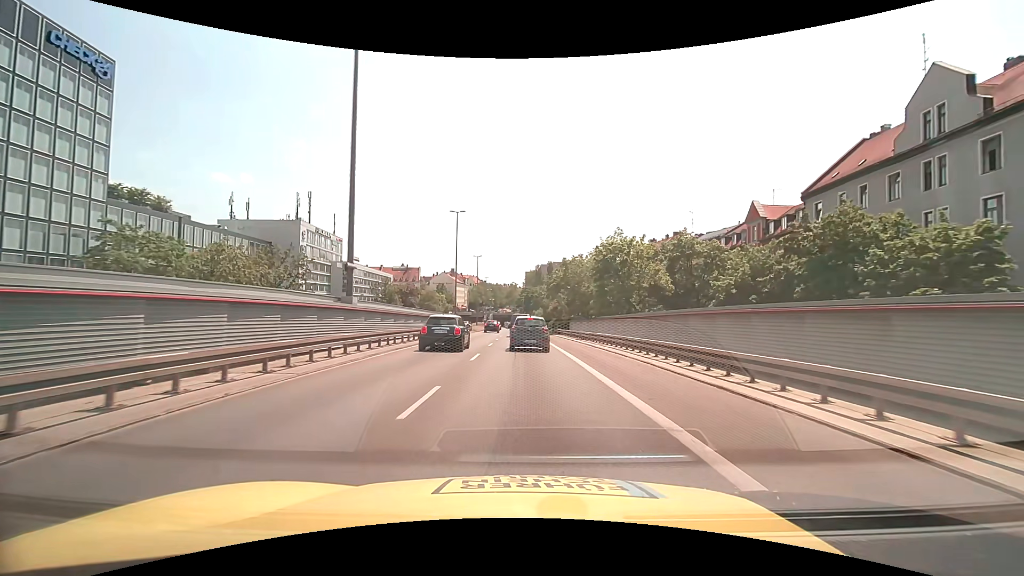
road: trunk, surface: asphalt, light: Day
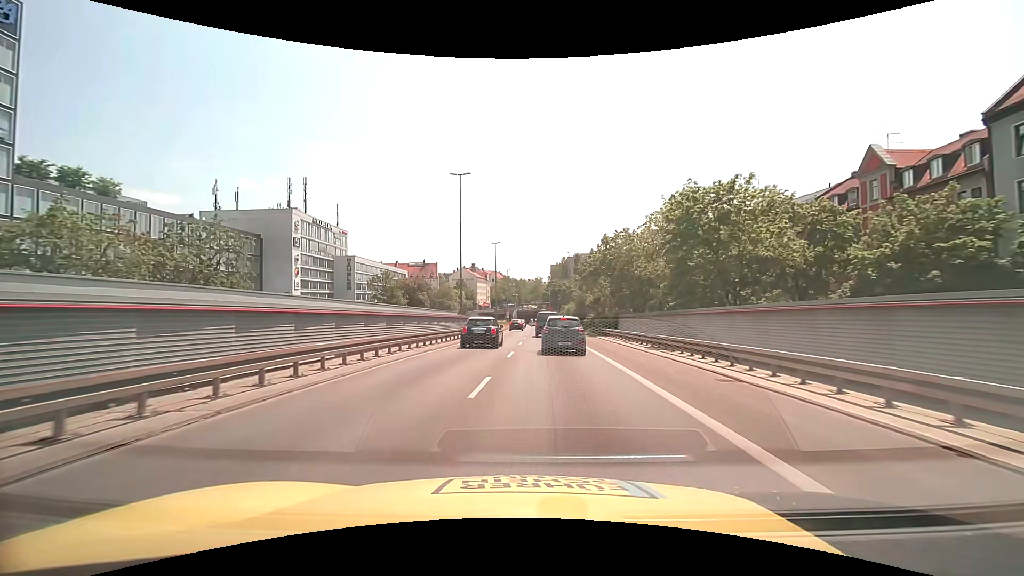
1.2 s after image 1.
(-0.2, +16.3) m; -3°
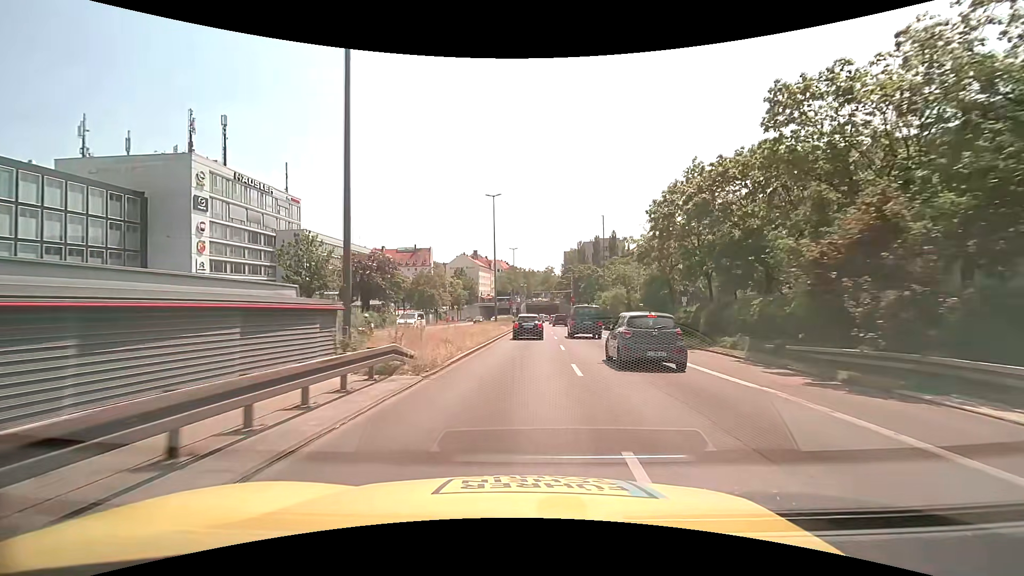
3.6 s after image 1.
(-1.0, +33.4) m; -2°
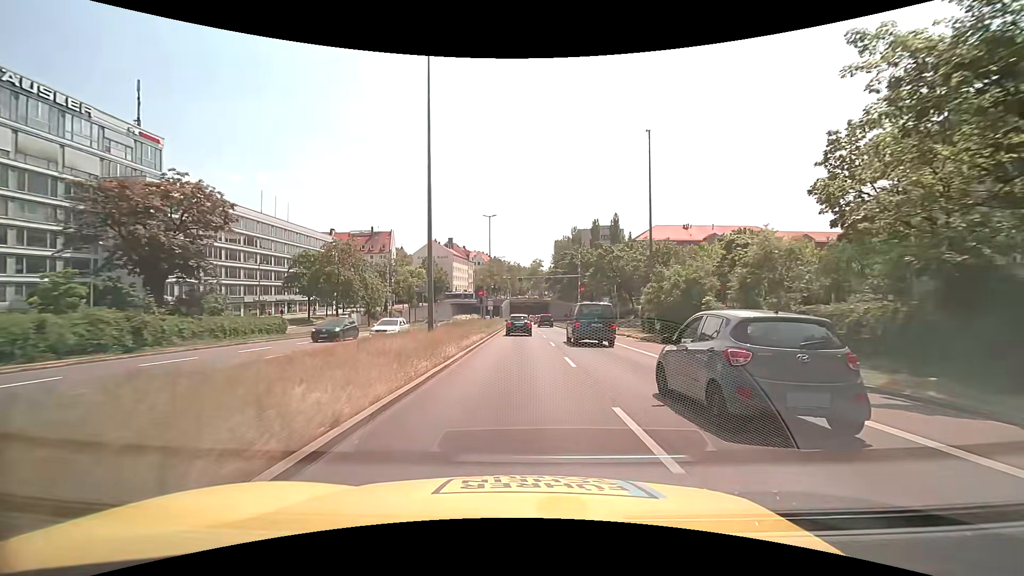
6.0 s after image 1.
(+0.8, +33.7) m; +2°
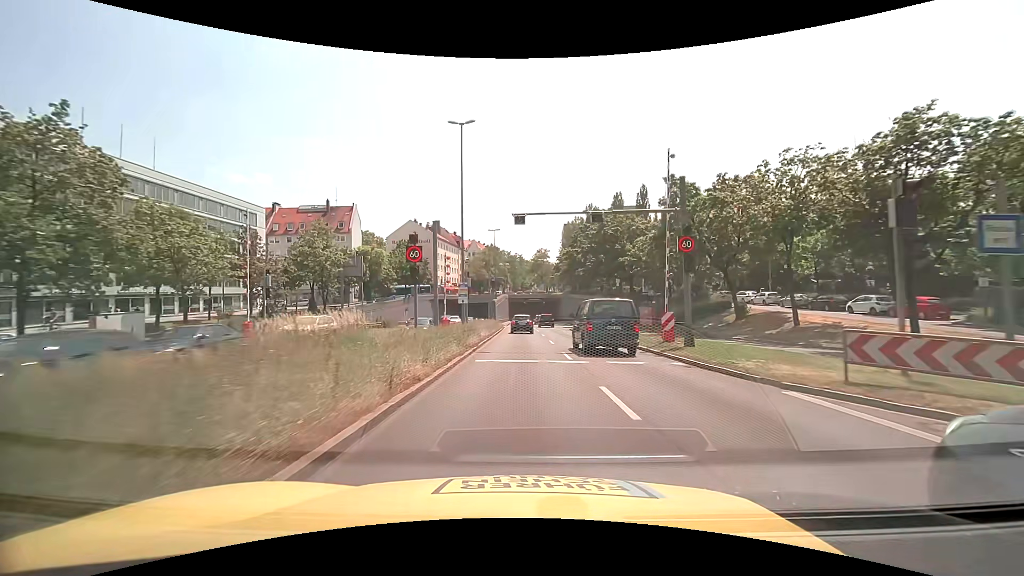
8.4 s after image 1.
(0.0, +33.9) m; 0°
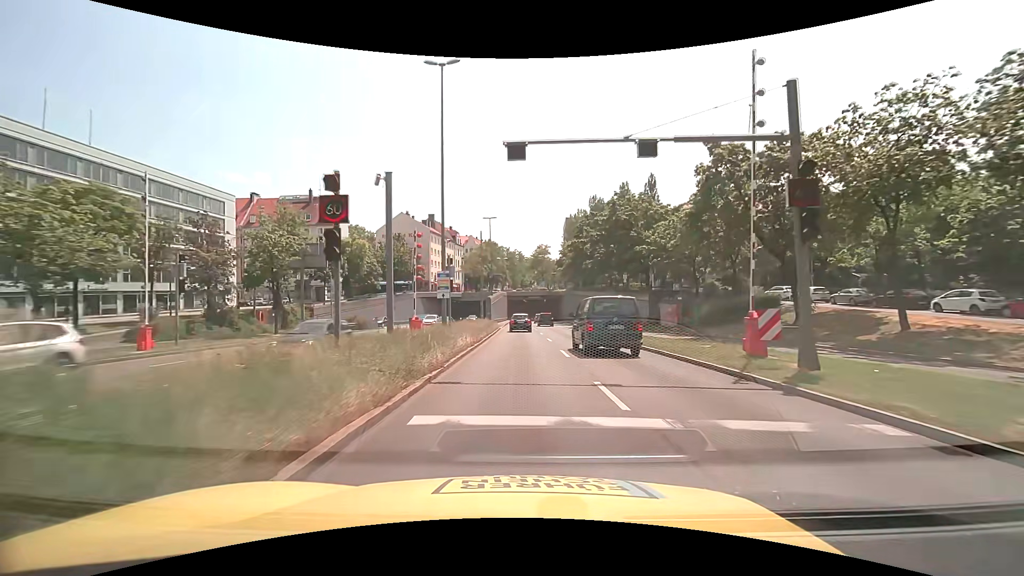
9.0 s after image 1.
(0.0, +8.5) m; 0°
(0, +10) (0, +20) (0, +30) (0, +40) (0, +50) (0, +60) (-1, +70) (-1, +80) (-1, +90) (-1, +100) m
